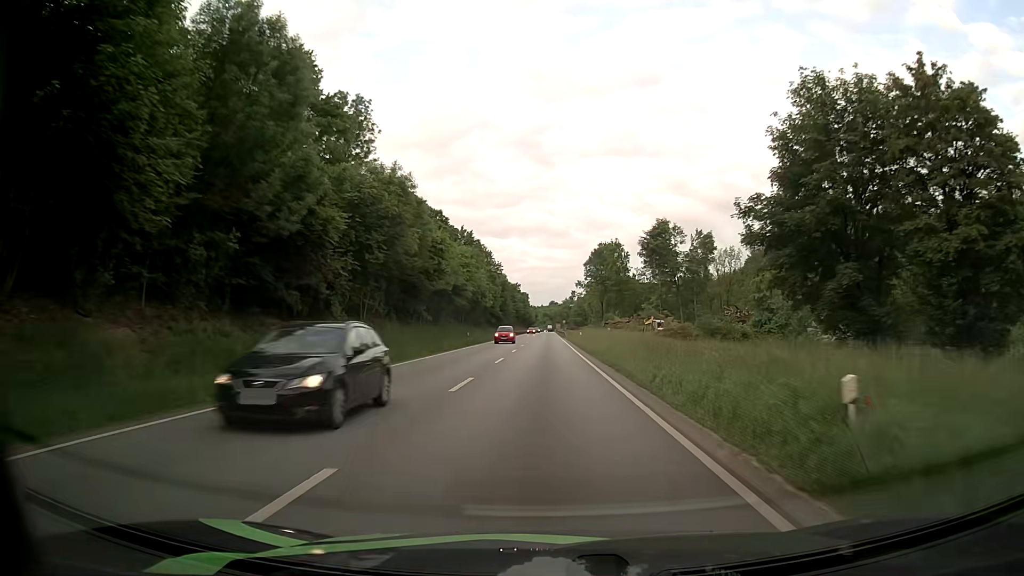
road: primary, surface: asphalt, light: Day
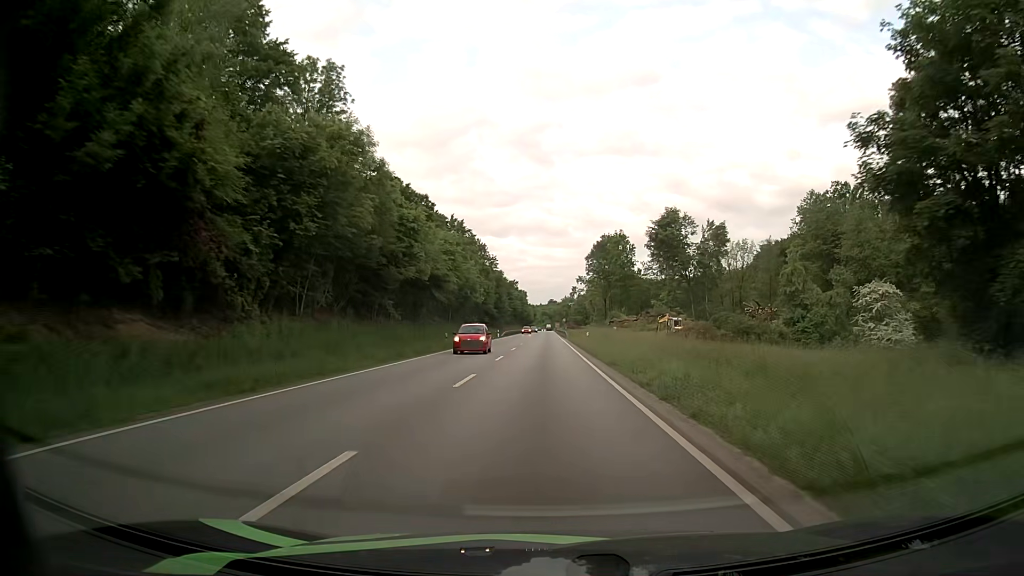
(0.0, +11.2) m; 0°
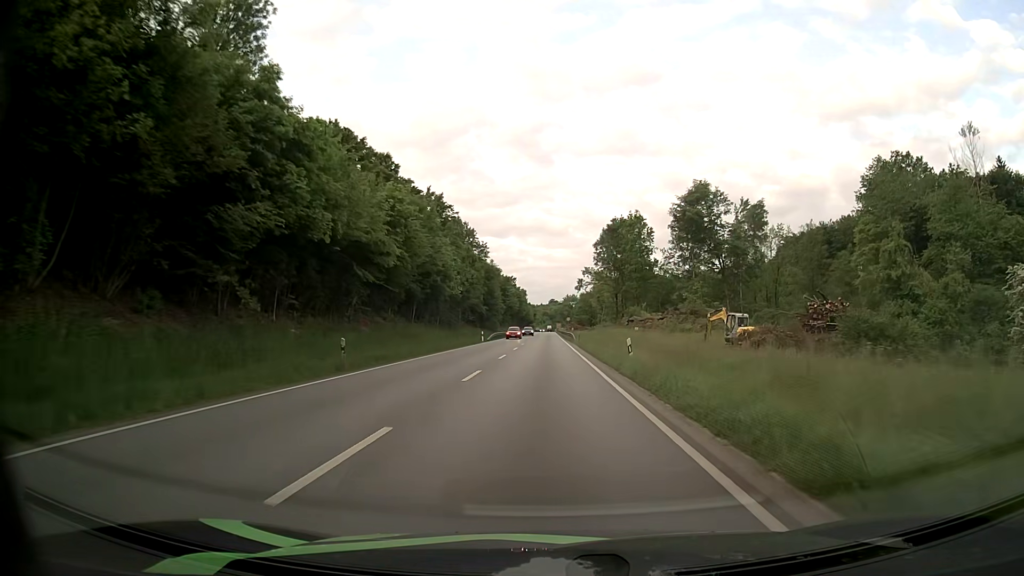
(0.0, +22.5) m; 0°
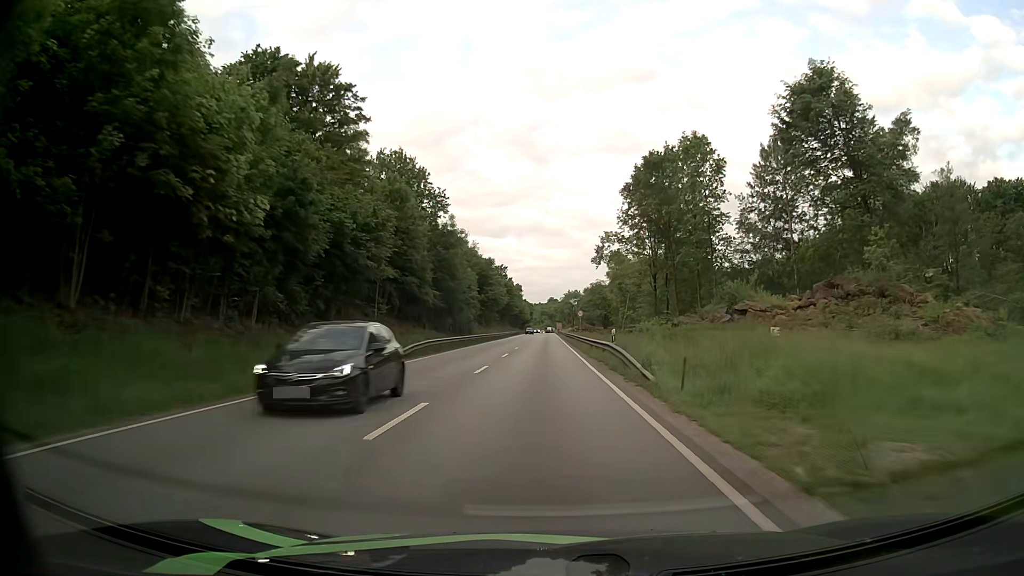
(0.0, +45.1) m; 0°
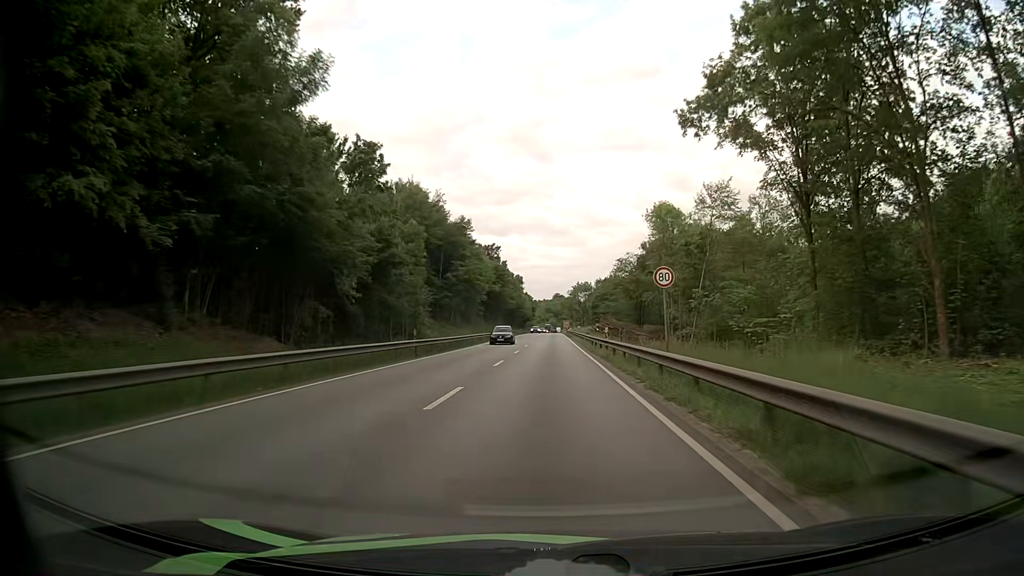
(-0.1, +45.4) m; 0°
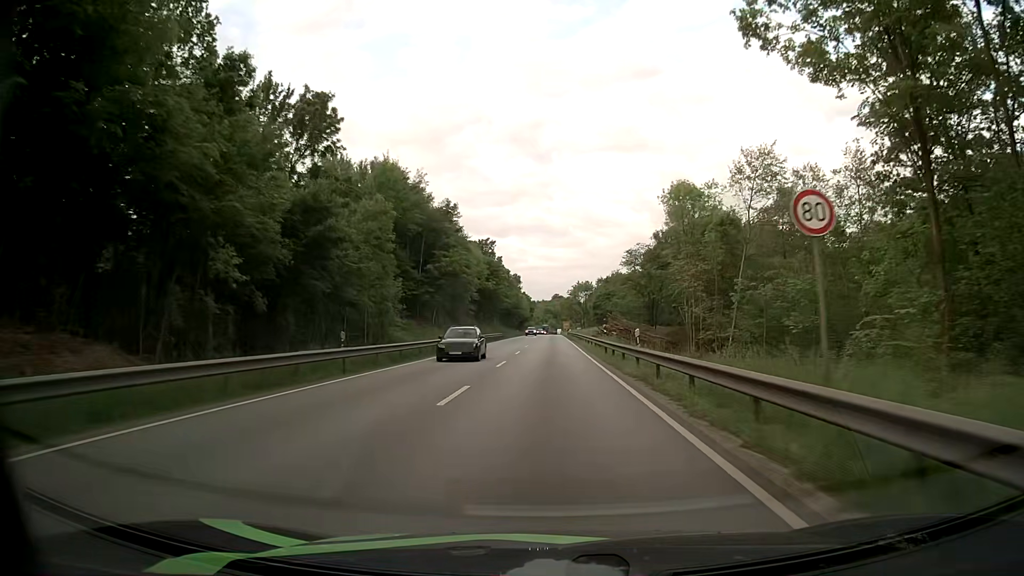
(-0.1, +11.4) m; 0°
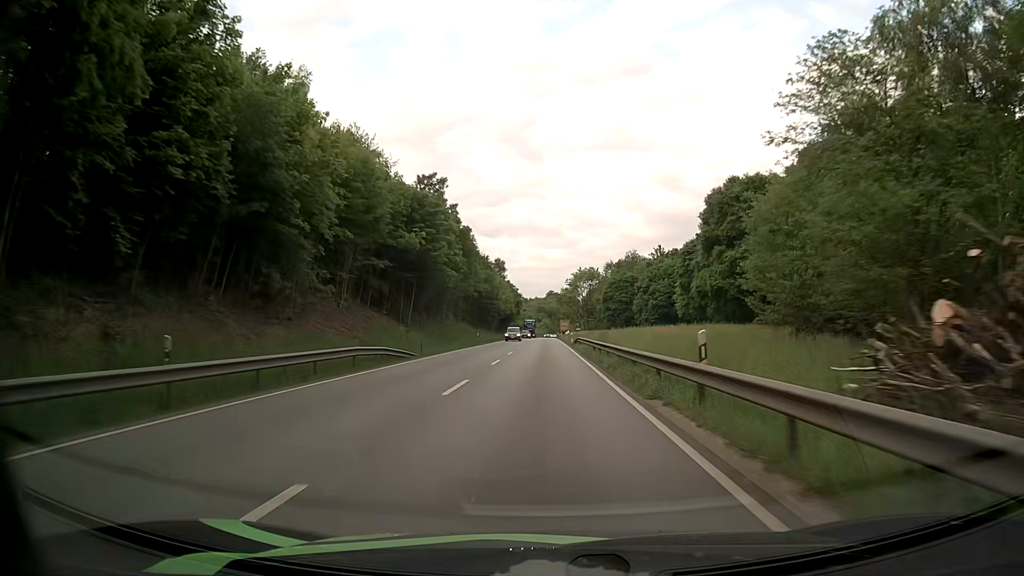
(+0.3, +58.5) m; 0°
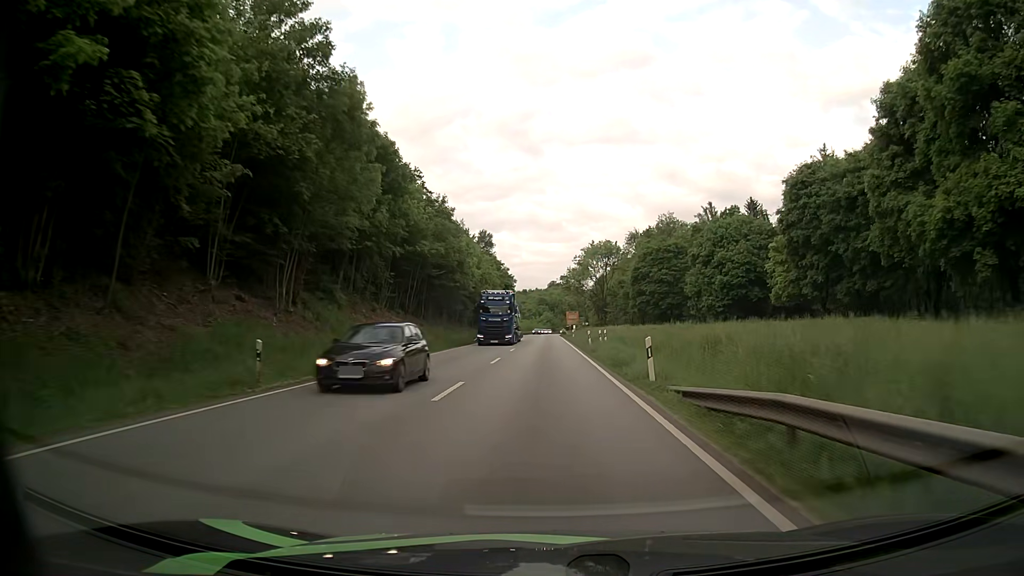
(-0.1, +48.2) m; 0°
(0, +10) (0, +20) (0, +30) (0, +40) (0, +50) (0, +60) (0, +70) (0, +80) (0, +90) (0, +100) m
